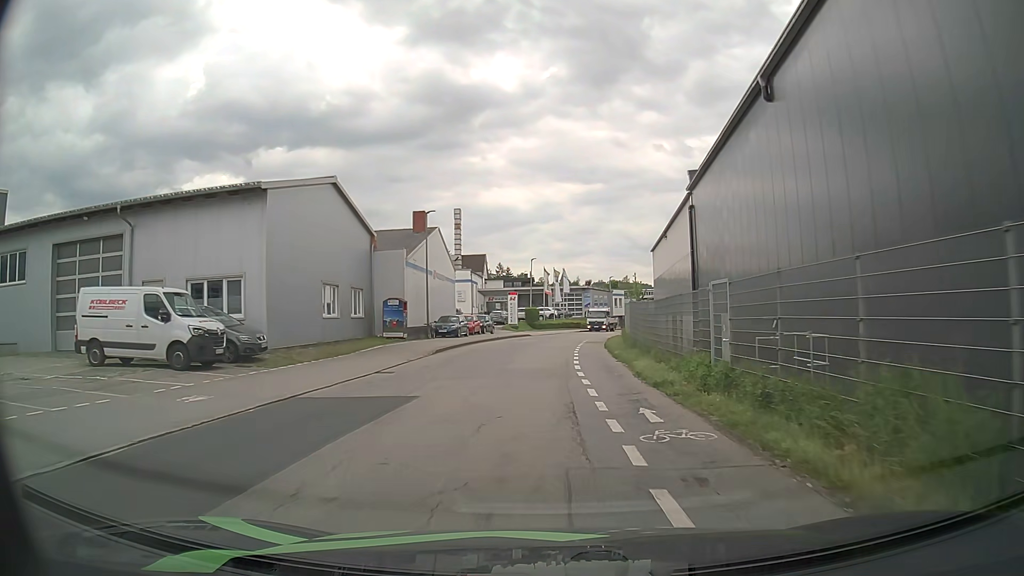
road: residential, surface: asphalt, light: Day
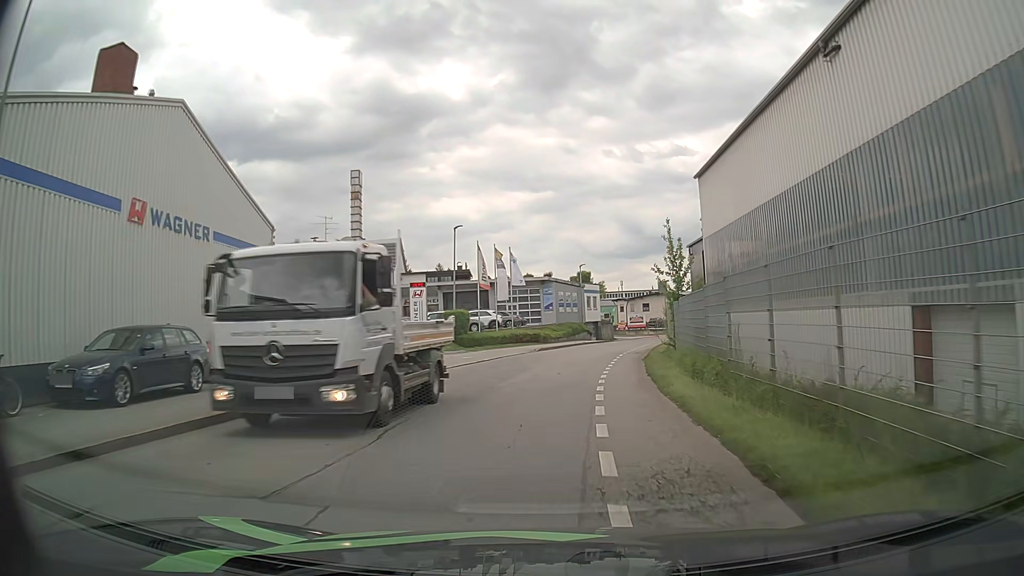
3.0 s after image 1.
(+1.4, +32.7) m; +4°
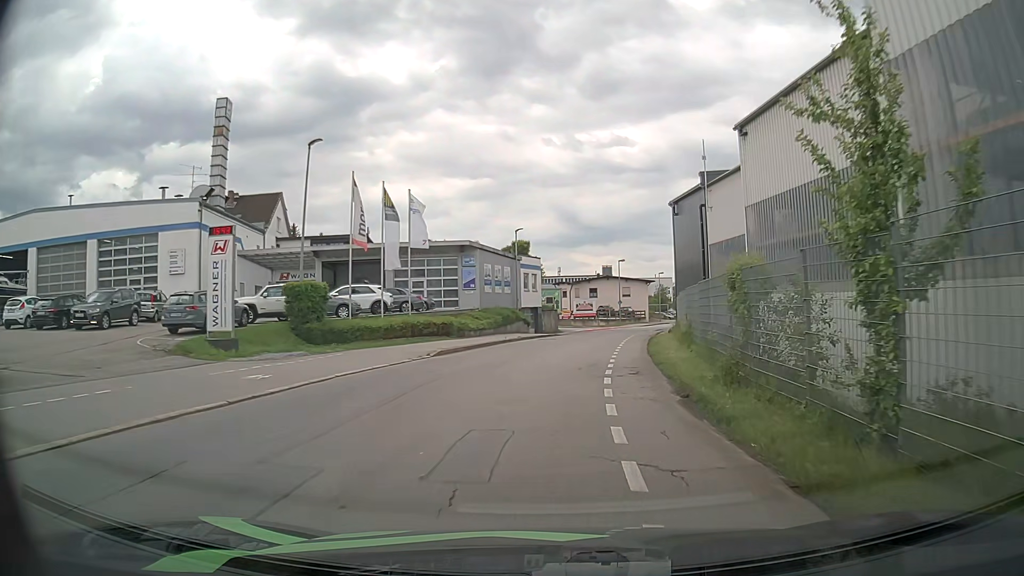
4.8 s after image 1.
(+0.5, +19.0) m; +5°
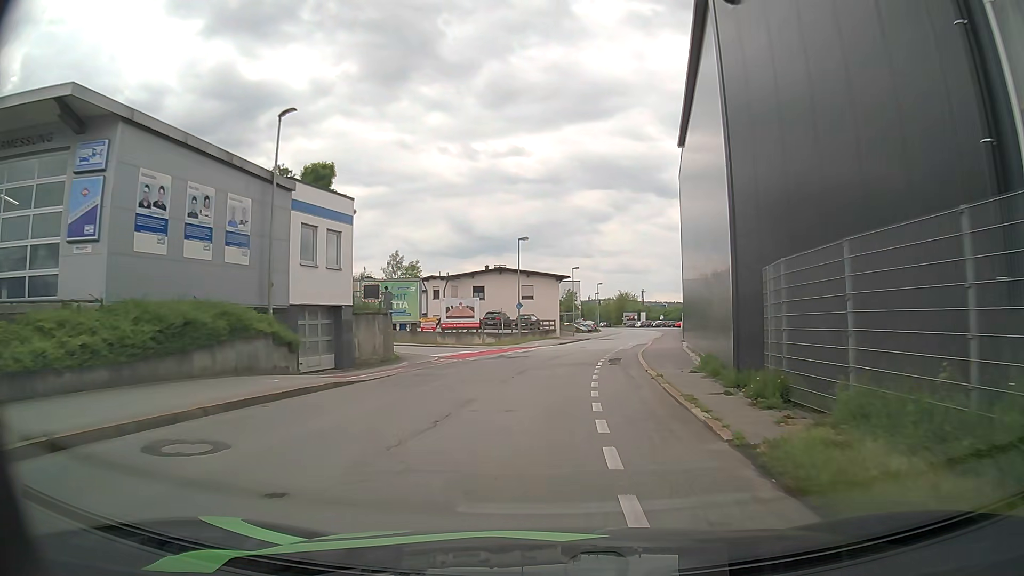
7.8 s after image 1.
(+2.2, +31.7) m; +8°
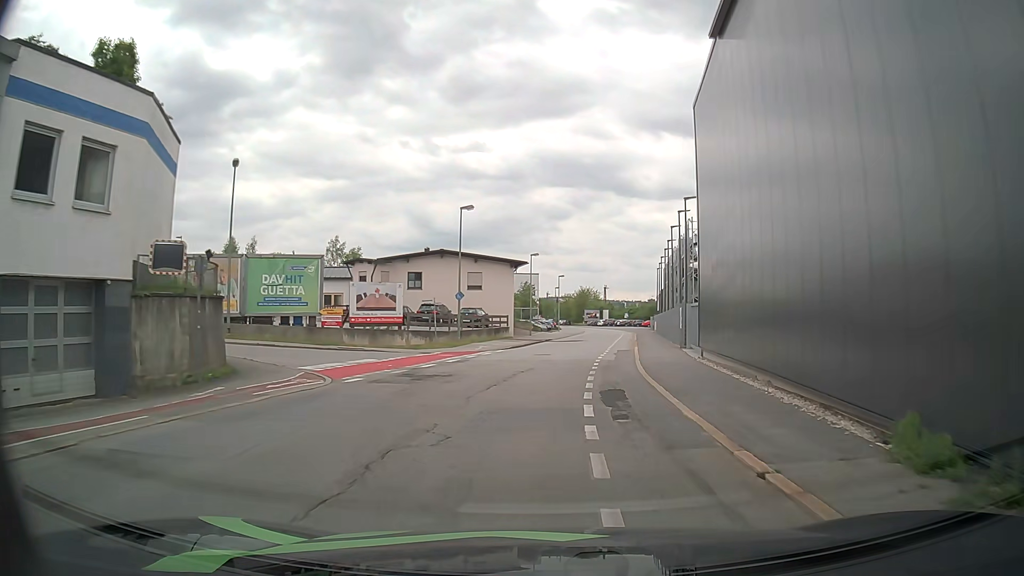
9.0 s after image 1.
(+0.5, +12.6) m; +3°
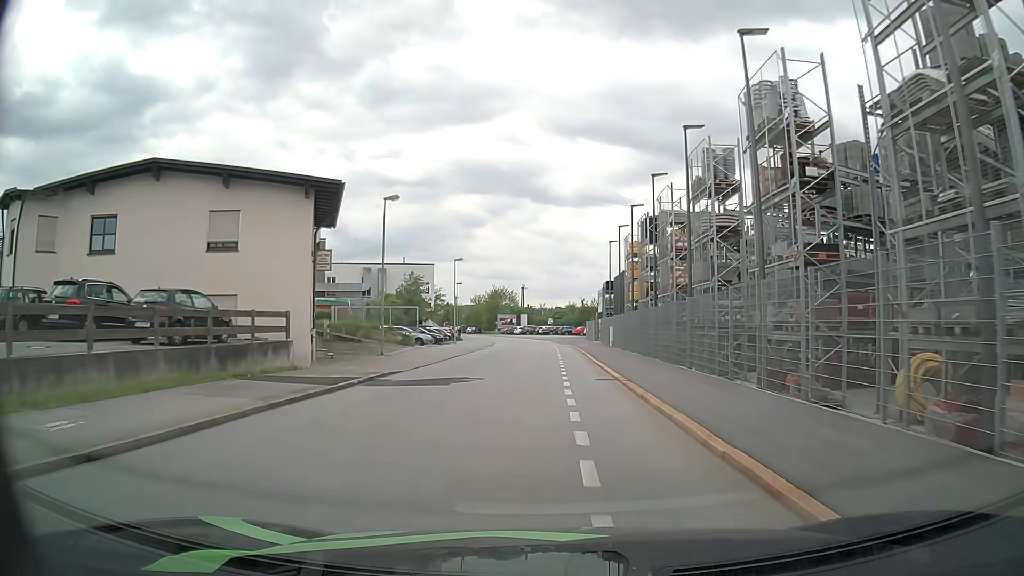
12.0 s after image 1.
(+3.6, +32.3) m; +7°
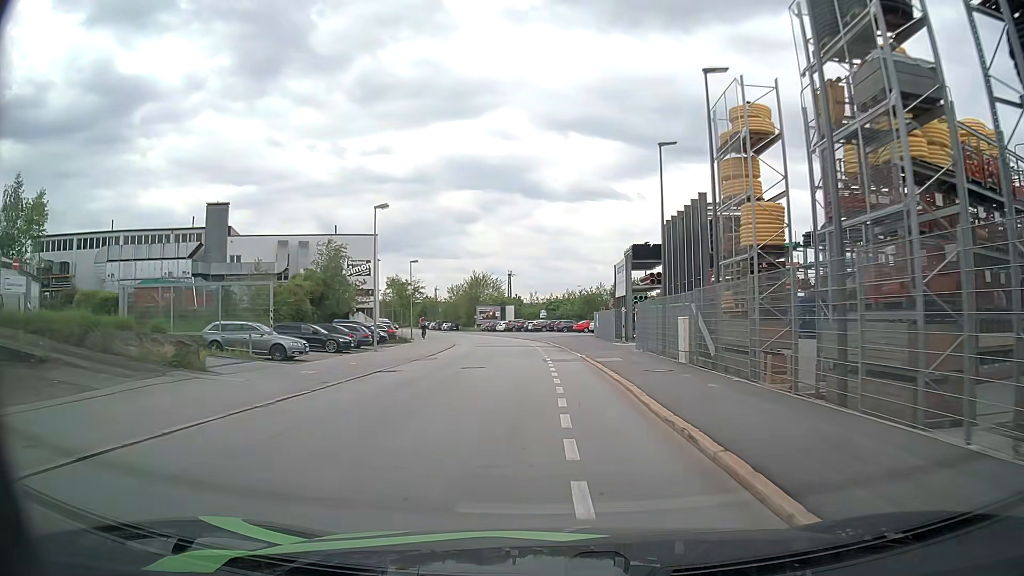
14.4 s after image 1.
(+0.8, +27.5) m; +2°
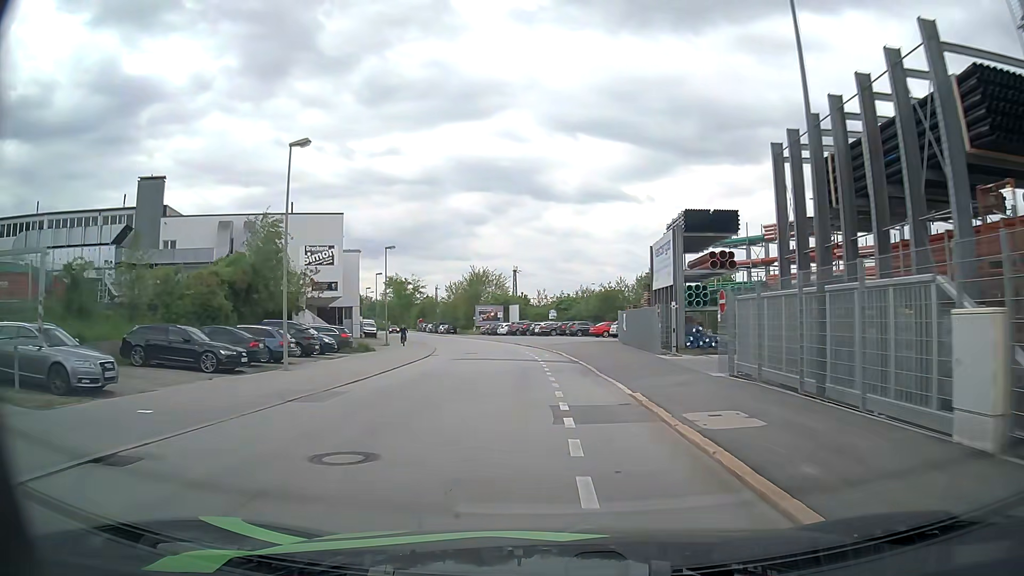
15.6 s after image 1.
(-0.1, +14.1) m; -1°
(0, +10) (0, +20) (-1, +30) (-2, +40) (-4, +50) (-6, +60) (-8, +69) (-11, +79) (-14, +88) (-17, +98) m
